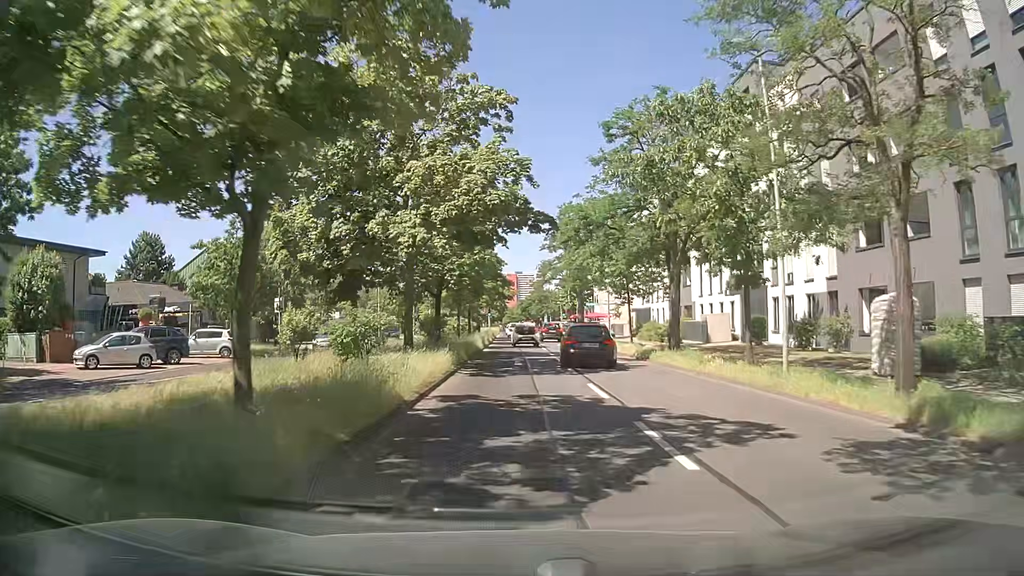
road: secondary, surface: asphalt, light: Day
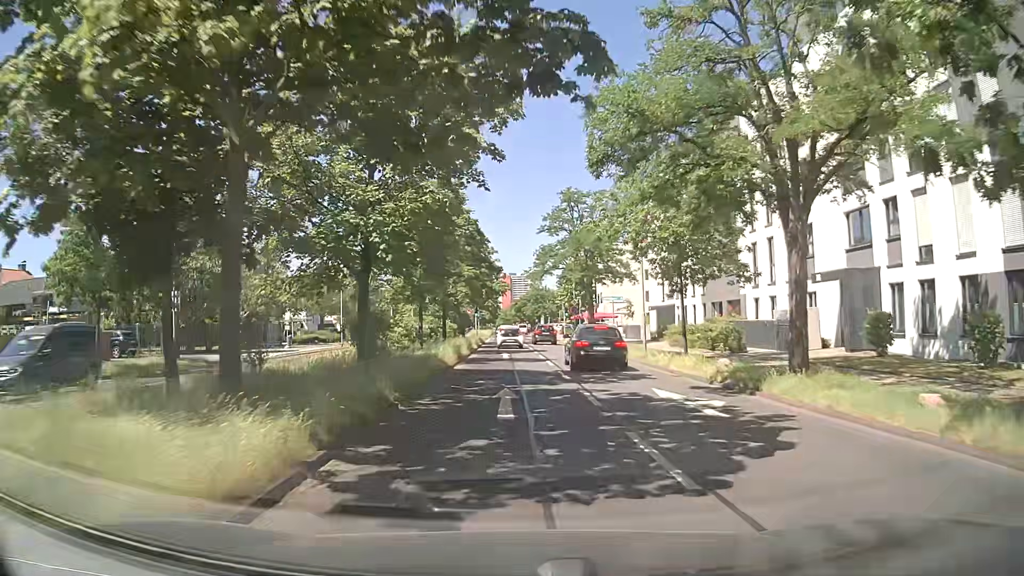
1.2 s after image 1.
(+0.1, +13.1) m; +1°
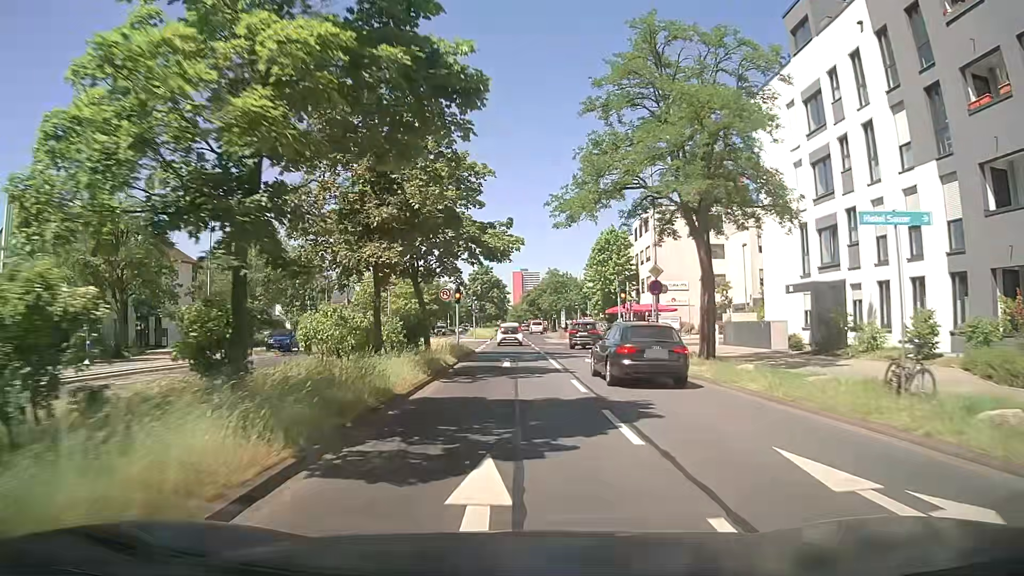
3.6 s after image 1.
(-0.3, +28.4) m; -1°
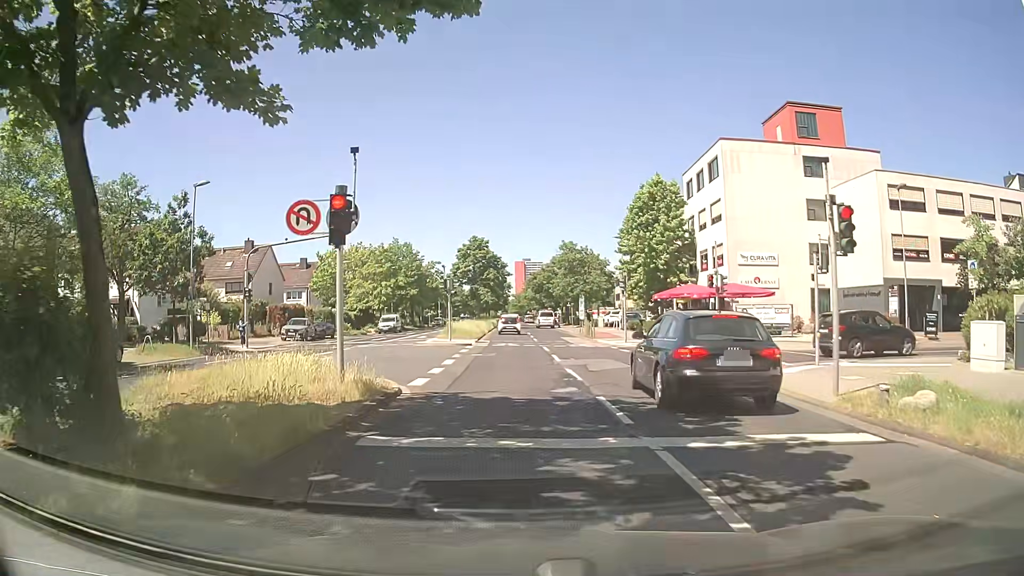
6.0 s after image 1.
(-0.1, +22.0) m; 0°
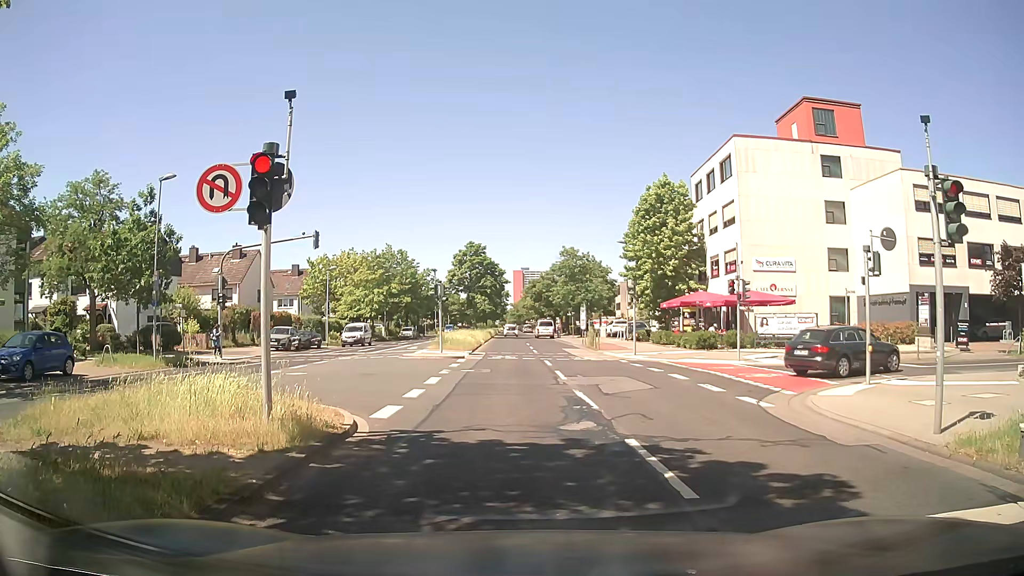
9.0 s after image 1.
(0.0, +2.8) m; 0°
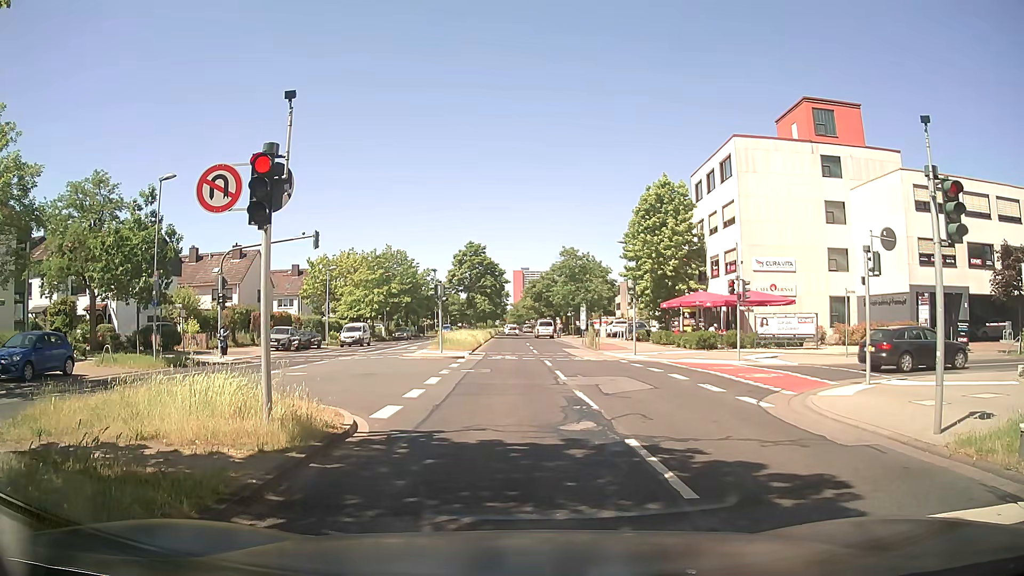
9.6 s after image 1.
(0.0, 0.0) m; 0°
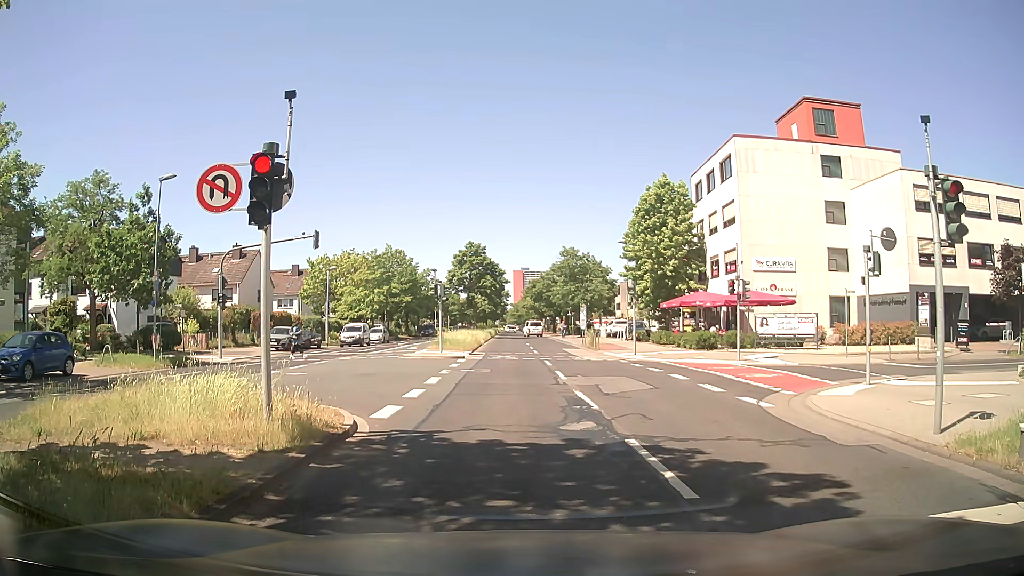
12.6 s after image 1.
(0.0, 0.0) m; 0°
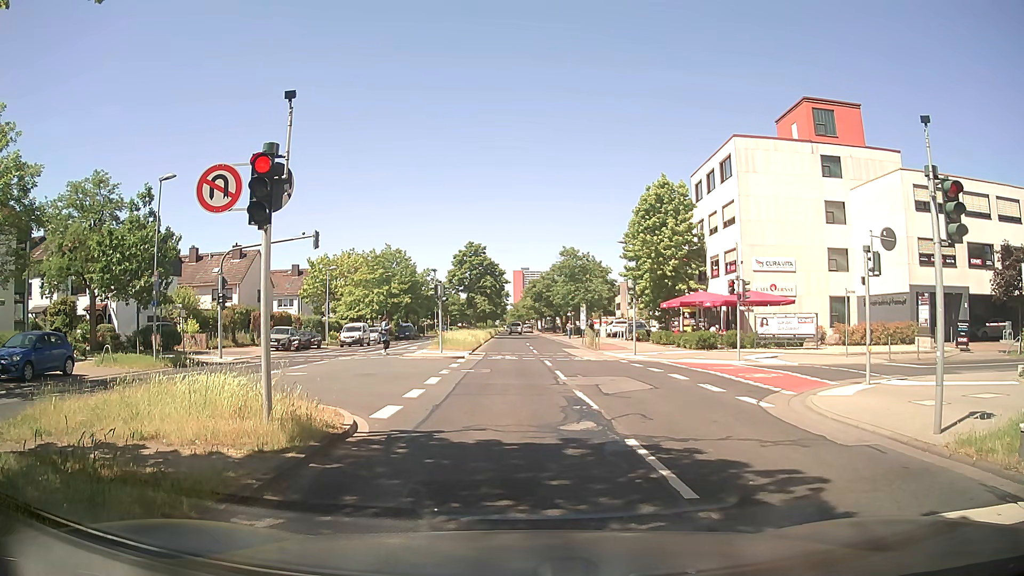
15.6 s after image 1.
(0.0, 0.0) m; 0°
